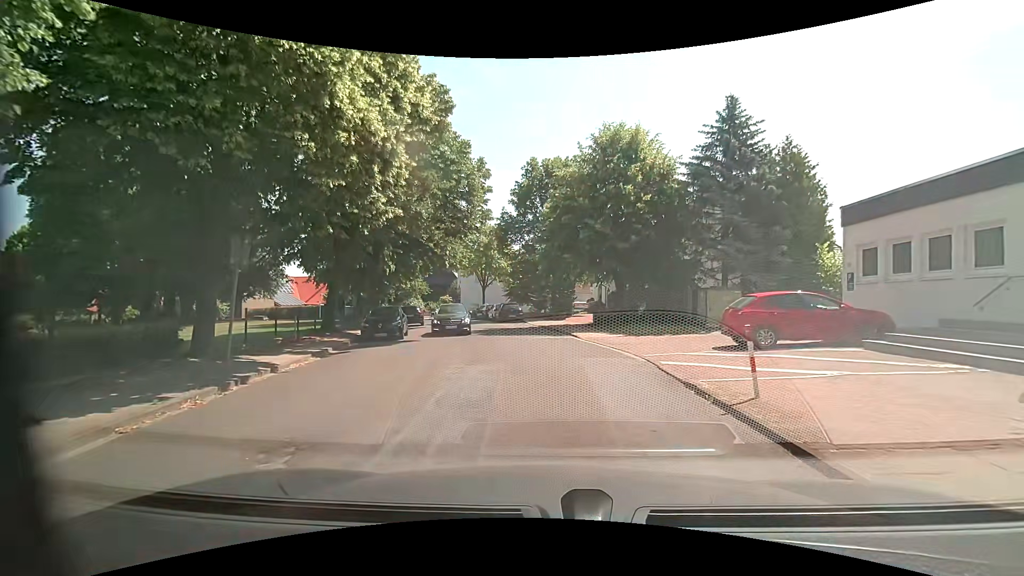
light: Day
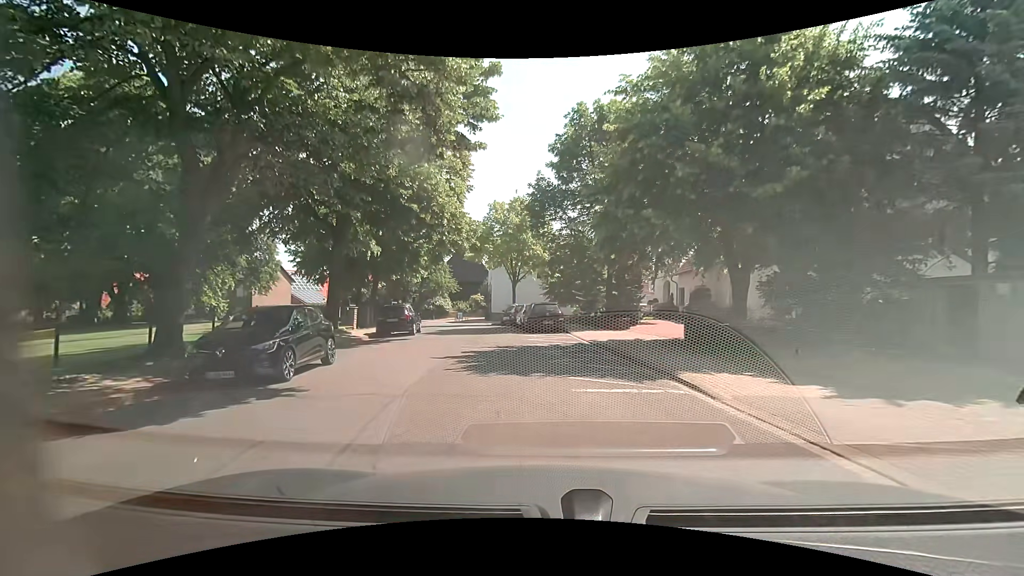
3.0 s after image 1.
(-0.2, +12.2) m; -4°
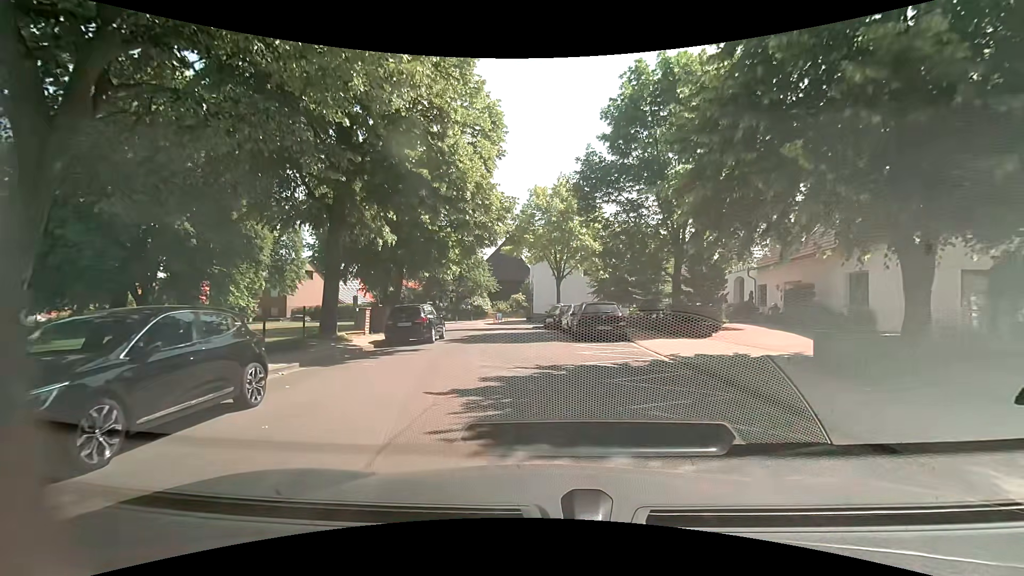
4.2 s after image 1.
(-0.3, +5.2) m; -6°
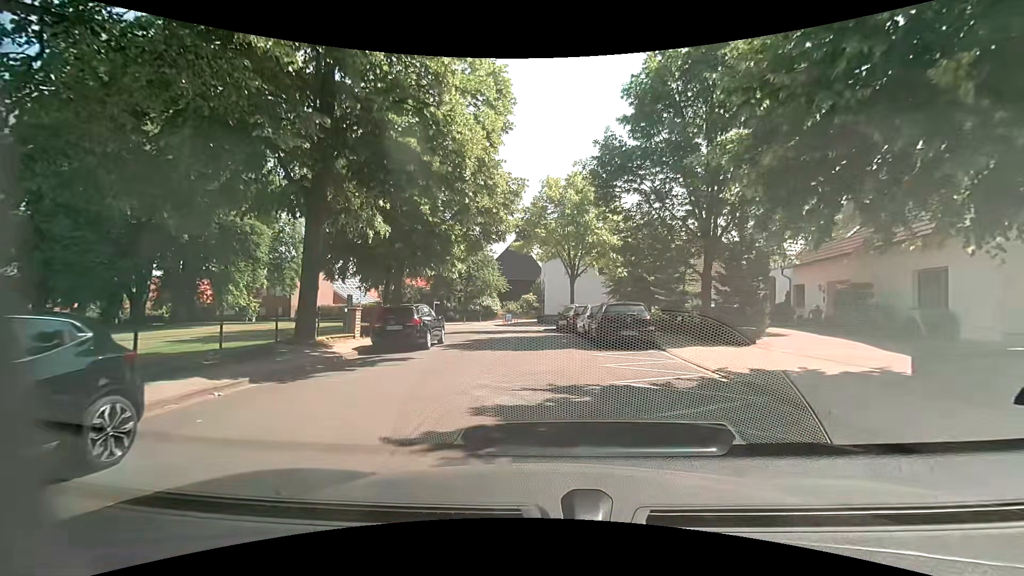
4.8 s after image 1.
(0.0, +2.7) m; -1°
